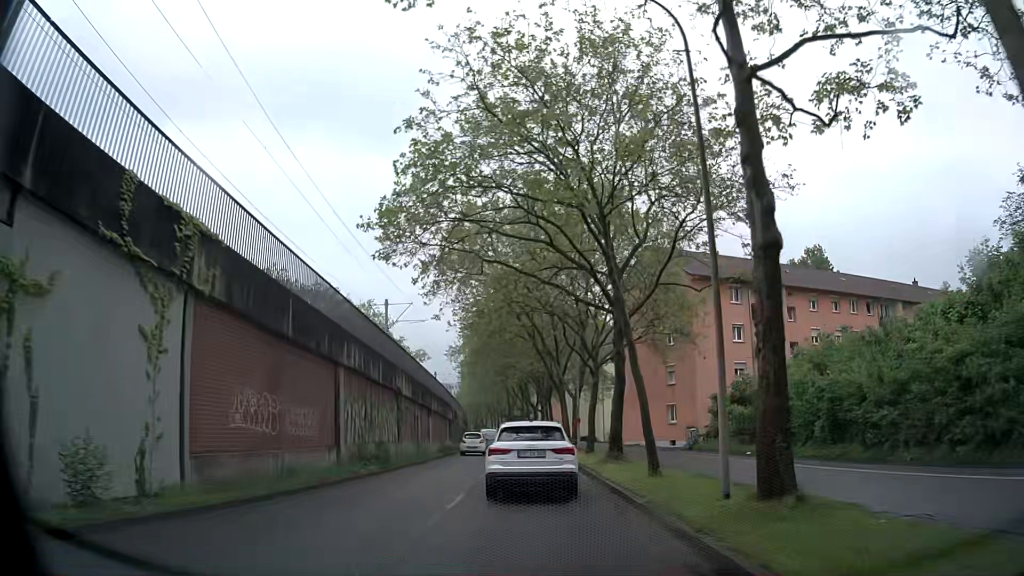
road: tertiary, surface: asphalt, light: Day
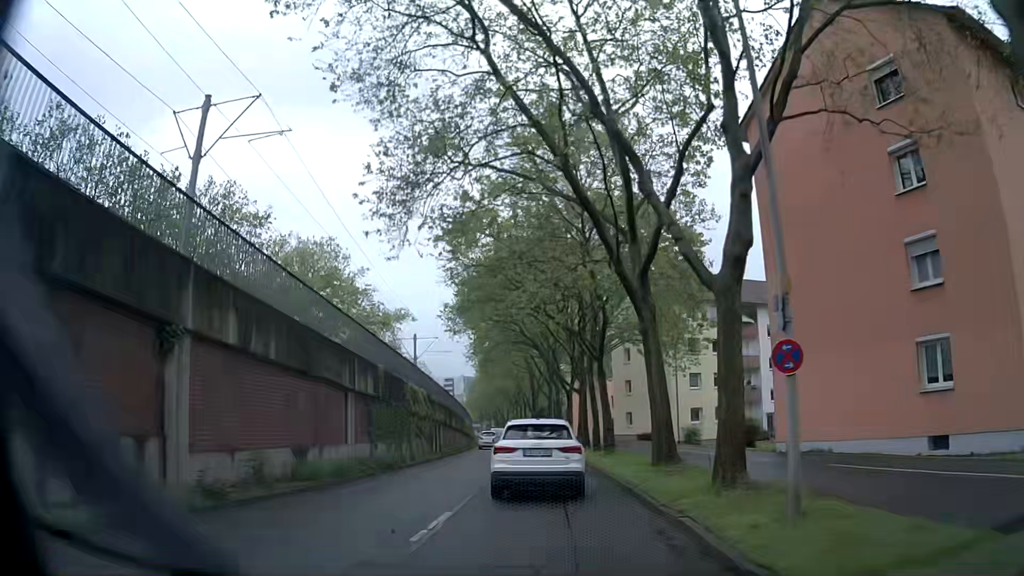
(-0.6, +31.3) m; -3°
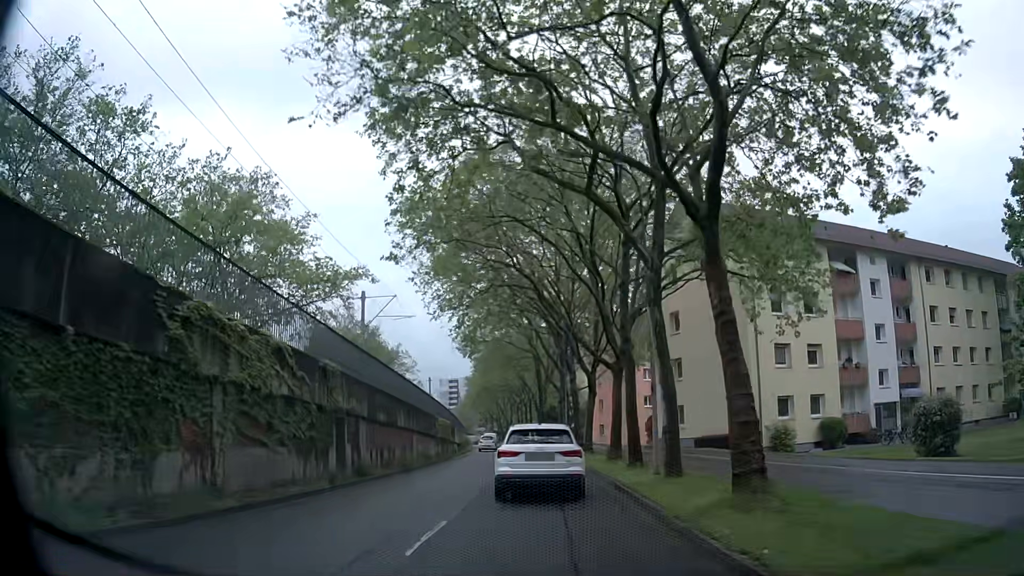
(0.0, +18.9) m; -2°
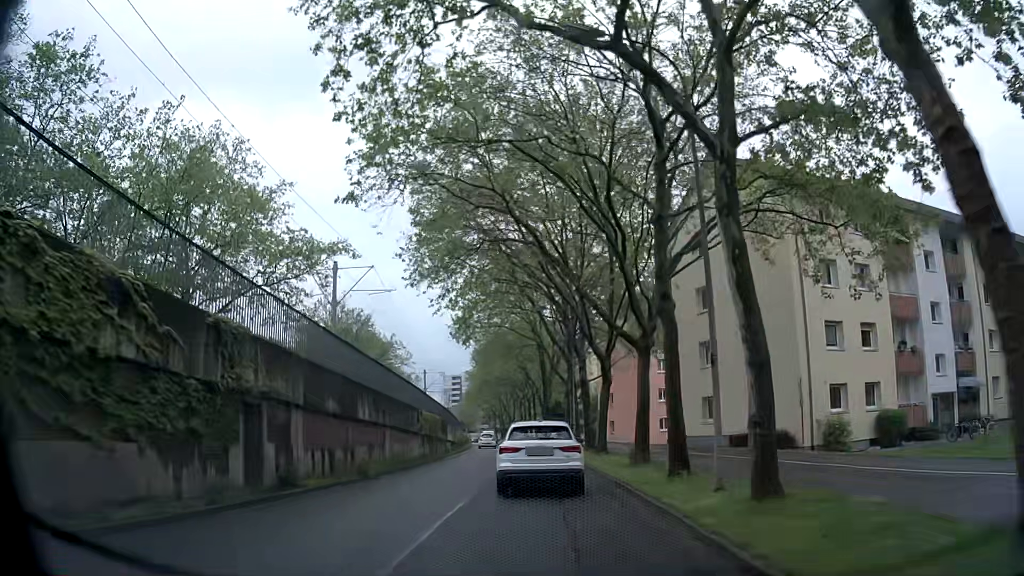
(+0.1, +6.3) m; 0°
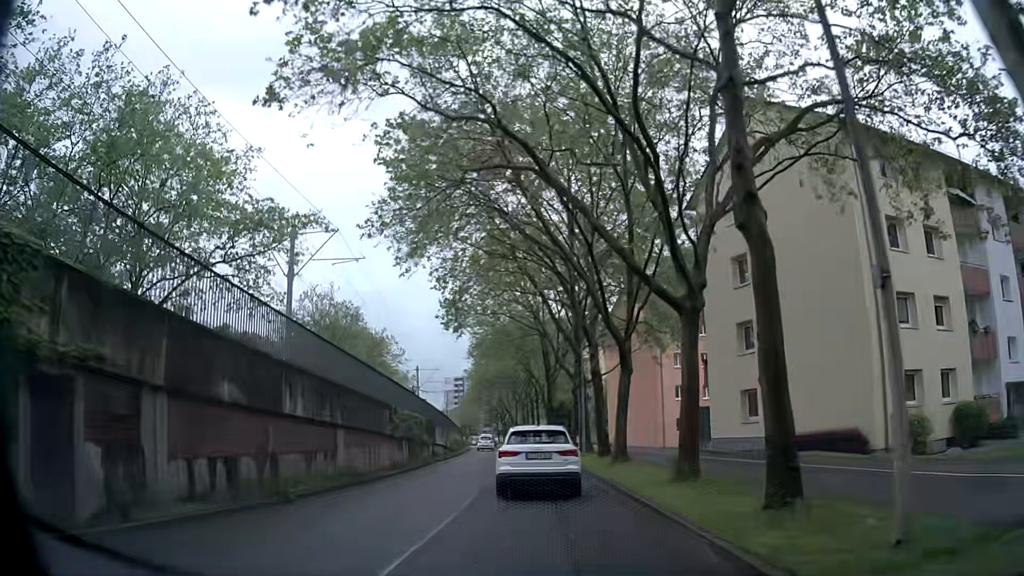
(0.0, +6.4) m; 0°
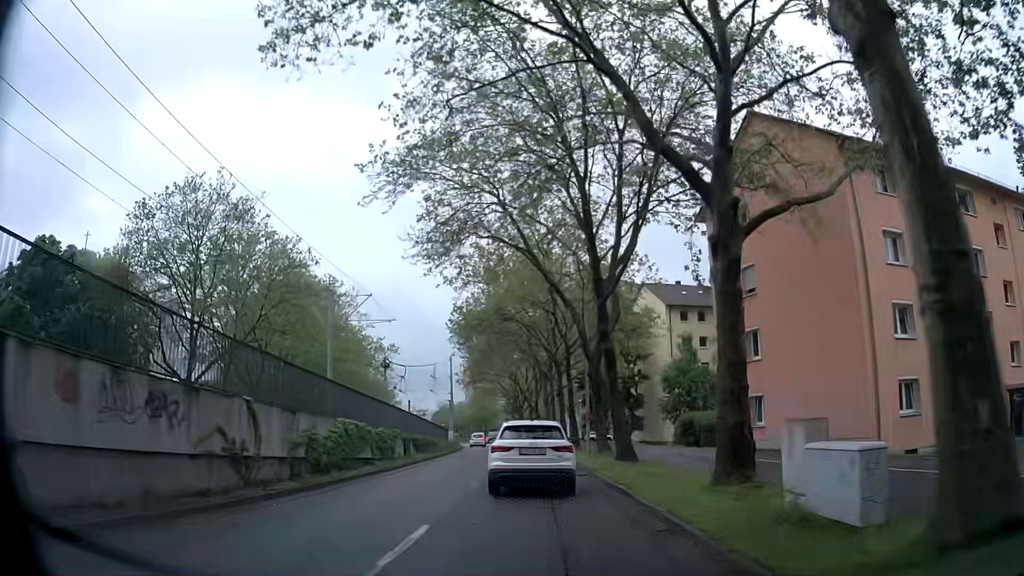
(-0.7, +34.2) m; -2°
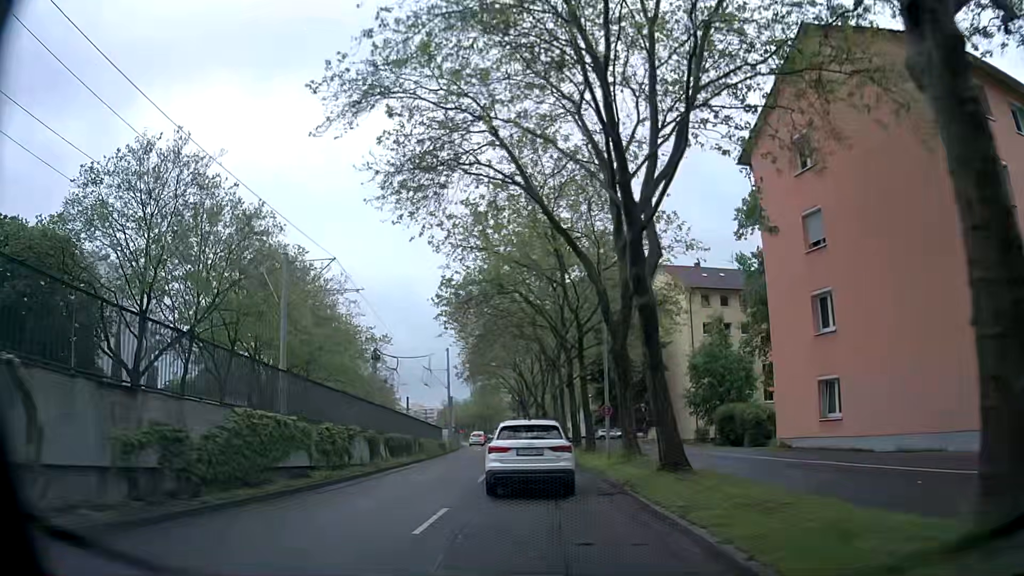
(-0.1, +7.0) m; -1°
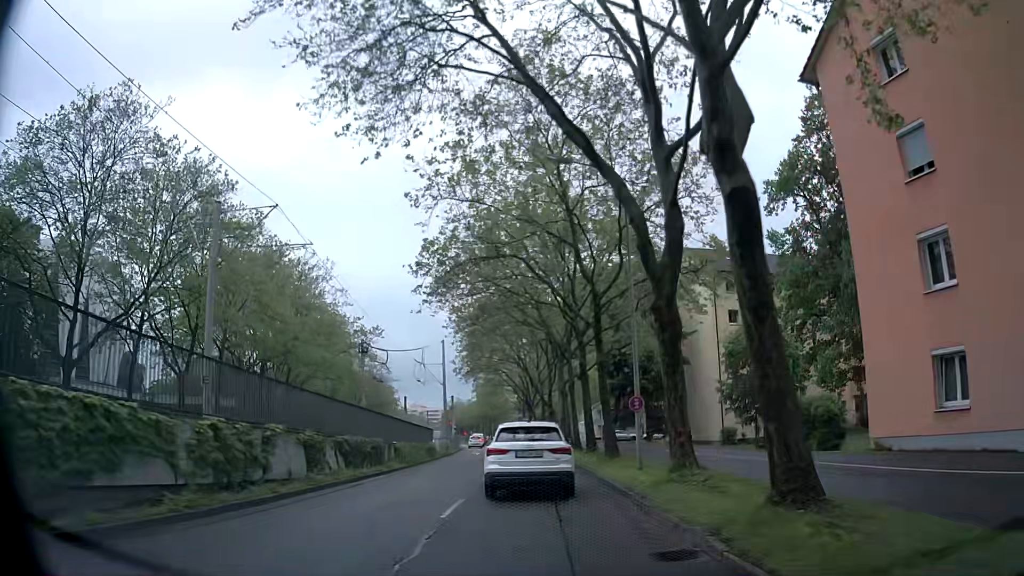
(0.0, +6.8) m; 0°
(0, +10) (0, +20) (-1, +30) (-2, +40) (-2, +50) (-3, +60) (-5, +70) (-6, +80) (-7, +90) (-9, +100) m
